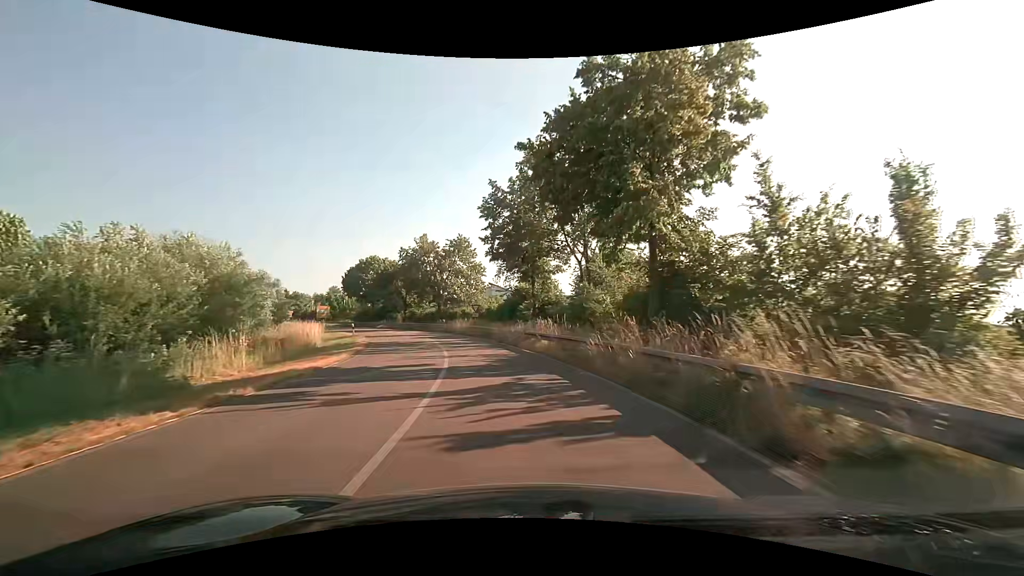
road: primary_link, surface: asphalt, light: Day
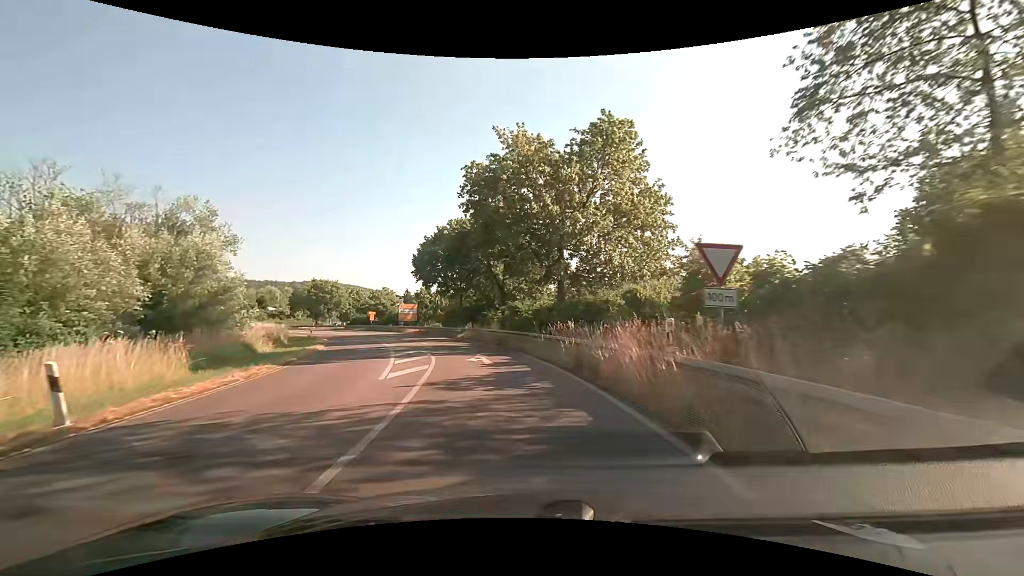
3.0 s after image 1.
(-4.8, +35.5) m; -15°
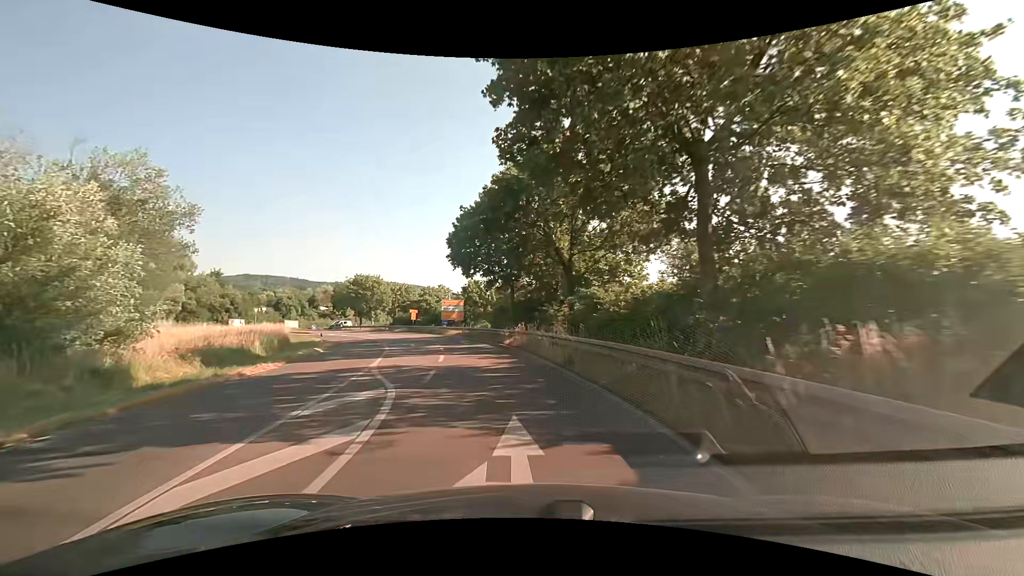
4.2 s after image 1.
(-0.7, +13.1) m; -7°
(-1, +10) (-3, +20) (-6, +29) (-10, +39) (-14, +48) (-18, +57) (-24, +65) (-31, +72) (-40, +77) (-49, +73) m
